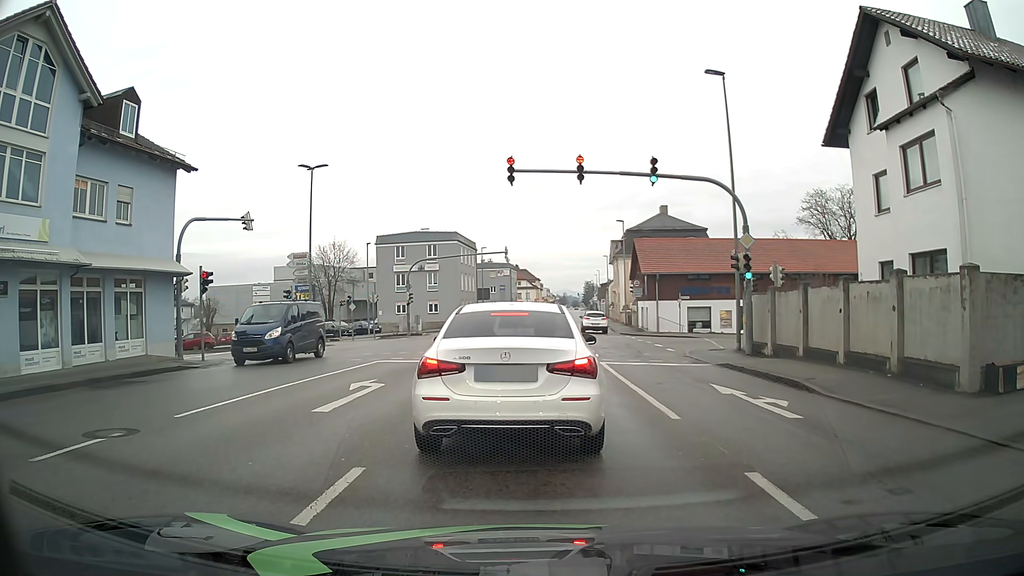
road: tertiary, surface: asphalt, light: Day
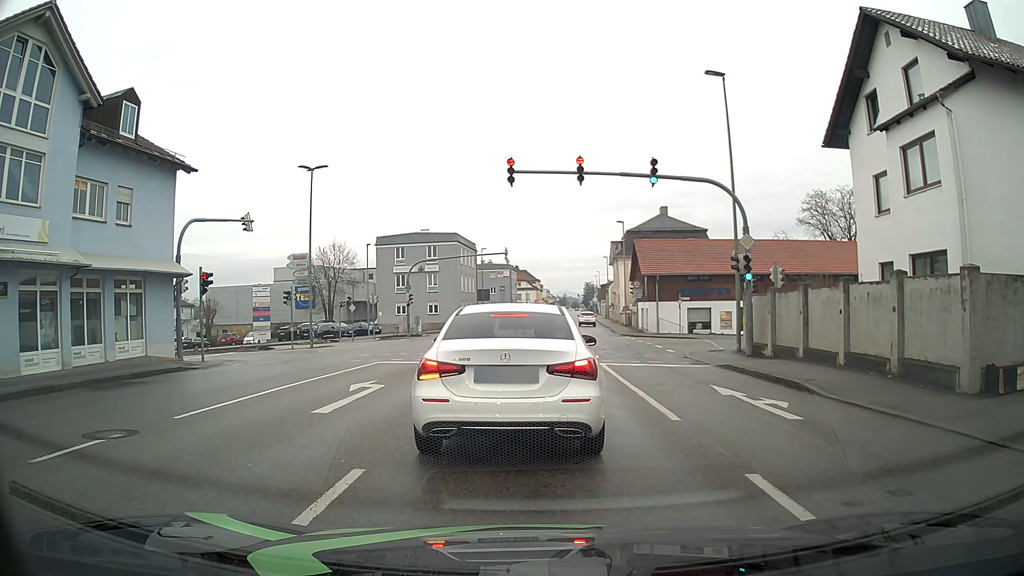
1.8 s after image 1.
(0.0, +0.1) m; 0°
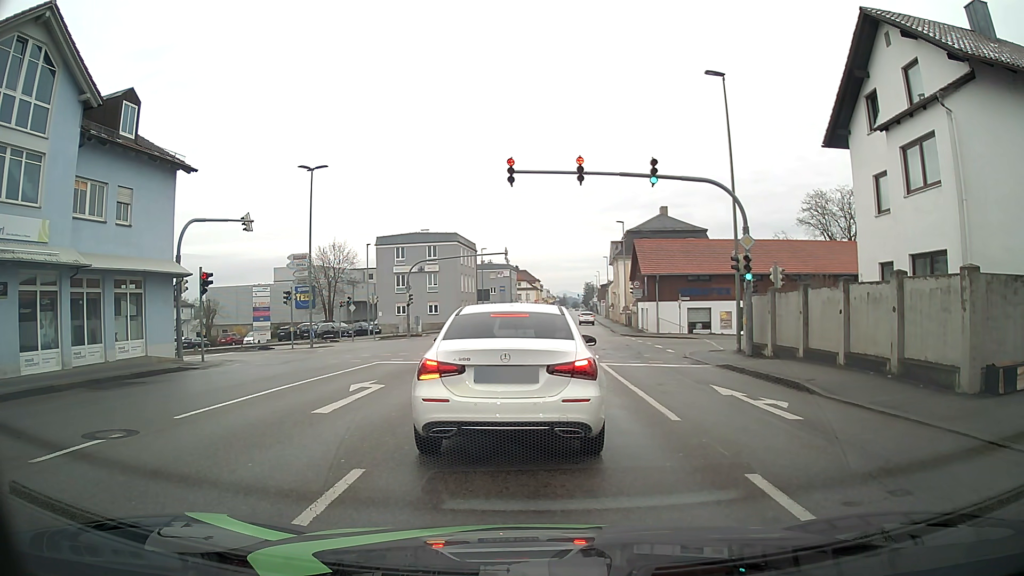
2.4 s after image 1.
(0.0, 0.0) m; 0°
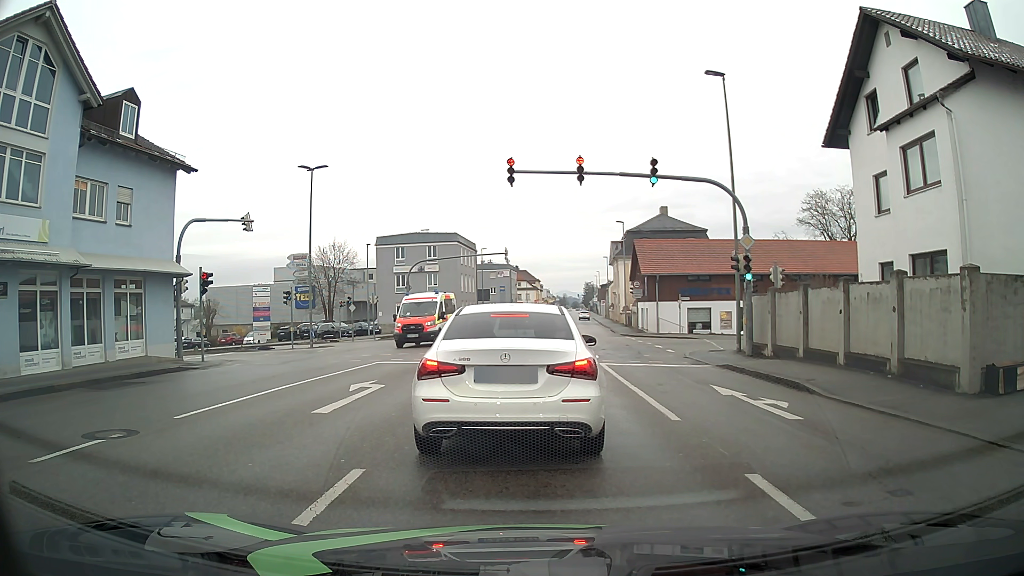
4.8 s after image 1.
(0.0, 0.0) m; 0°
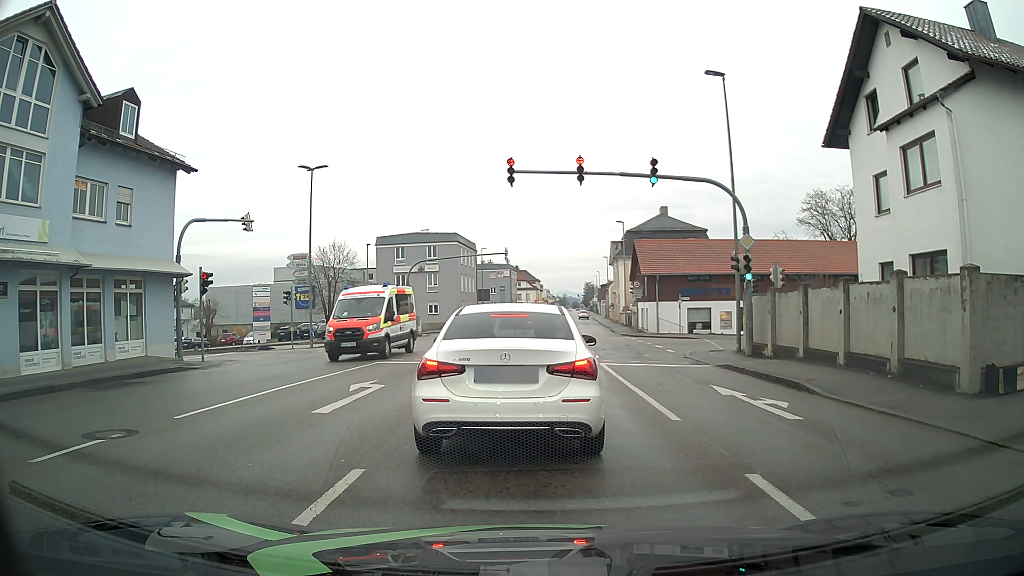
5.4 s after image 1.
(0.0, 0.0) m; 0°
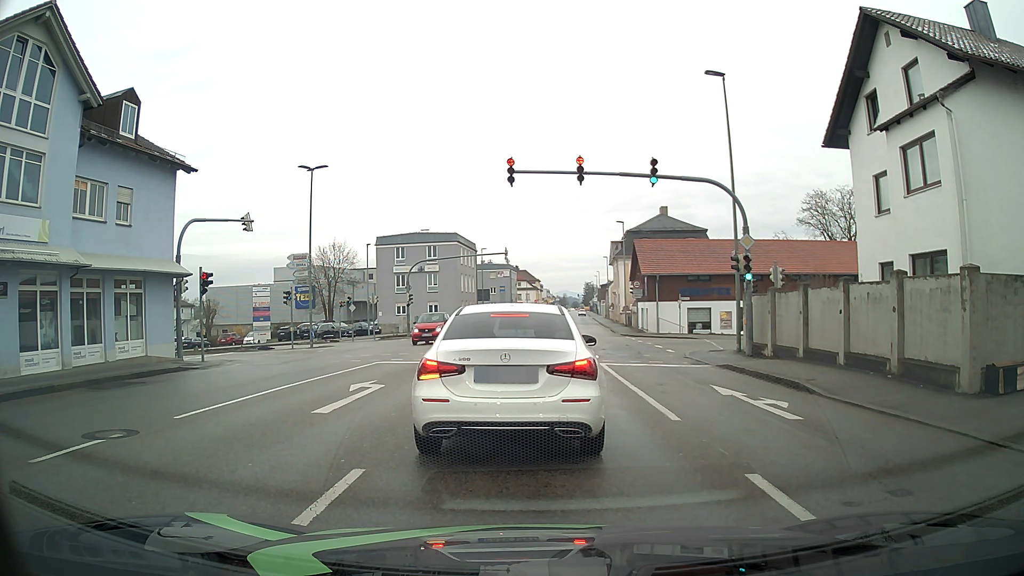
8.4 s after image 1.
(0.0, 0.0) m; 0°
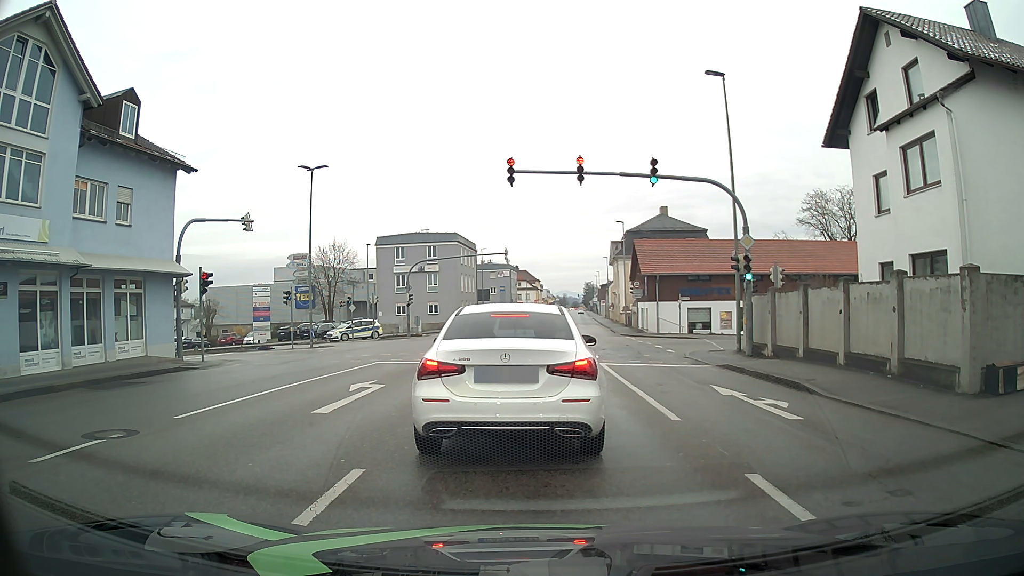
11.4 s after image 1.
(0.0, 0.0) m; 0°
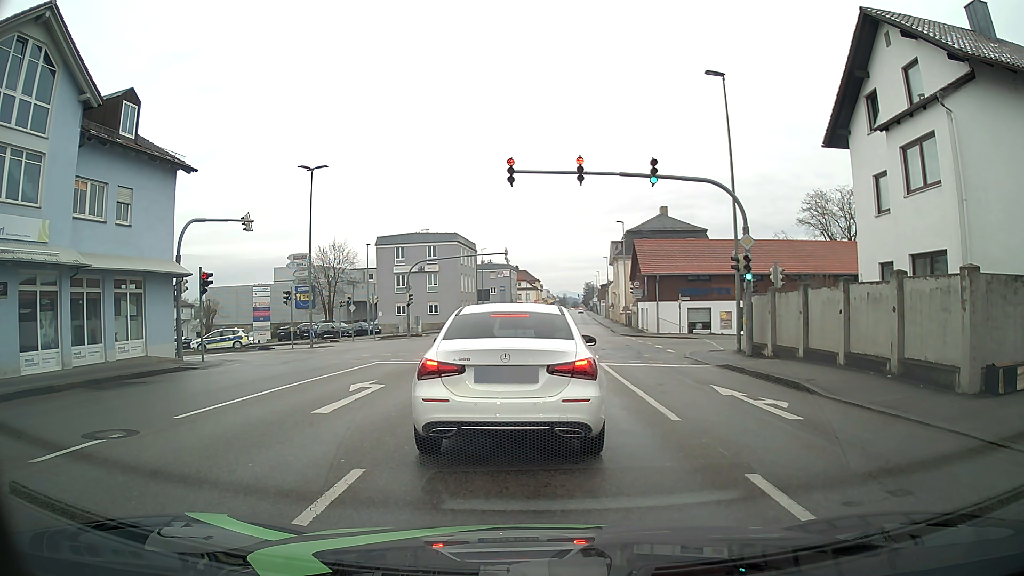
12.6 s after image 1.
(0.0, 0.0) m; 0°
(0, +10) (+1, +20) (+1, +30) (-1, +40) (-9, +45) (-18, +47) (-28, +47) (-38, +47) (-48, +48) (-58, +48) m
